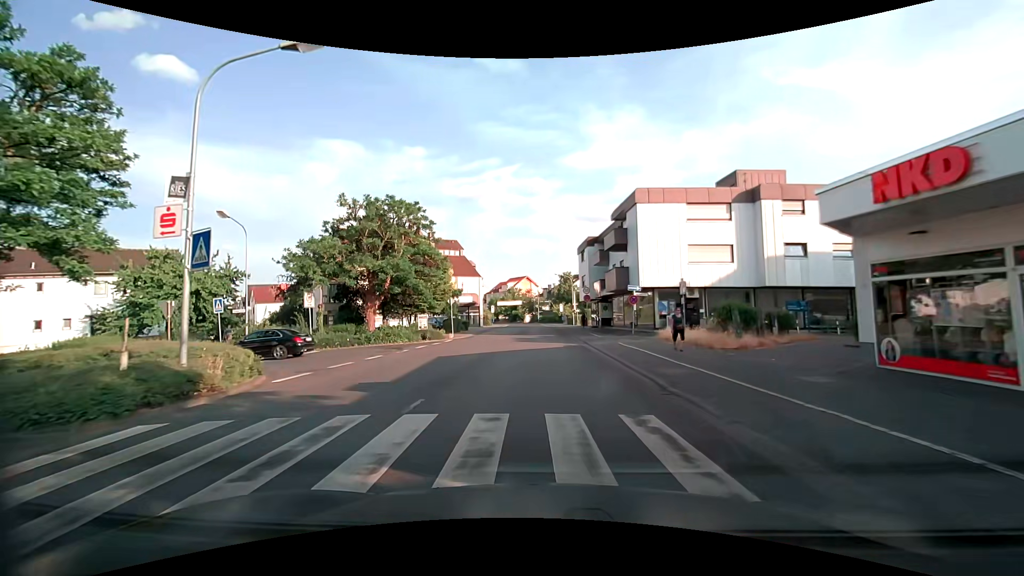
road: tertiary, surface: asphalt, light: Day
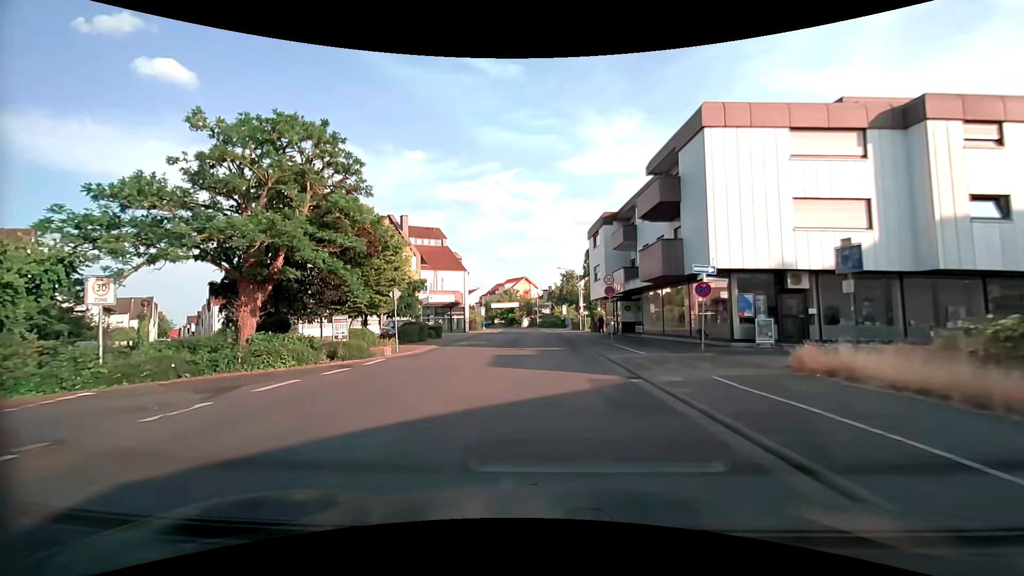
(0.0, +14.0) m; 0°
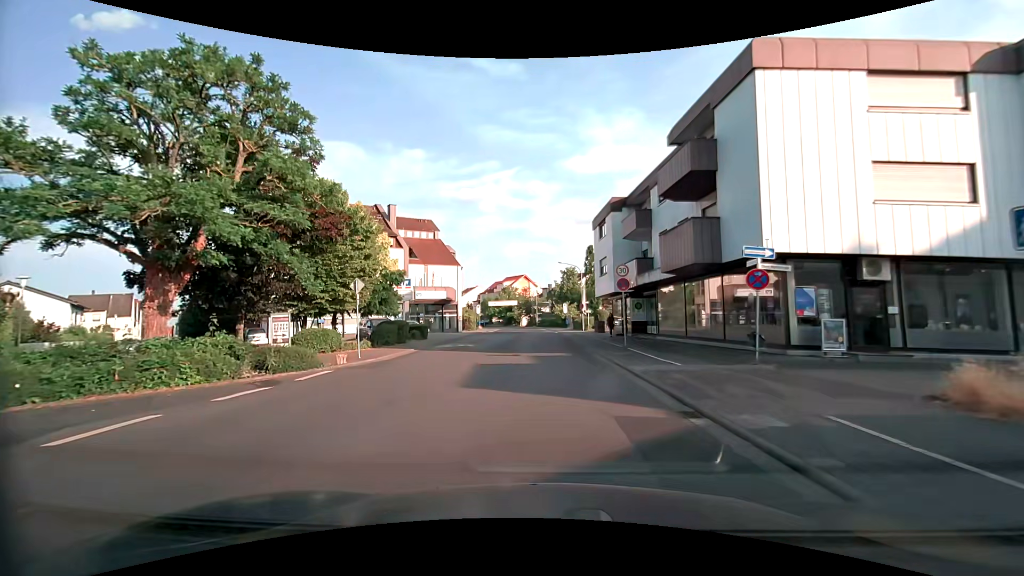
(0.0, +4.6) m; 0°
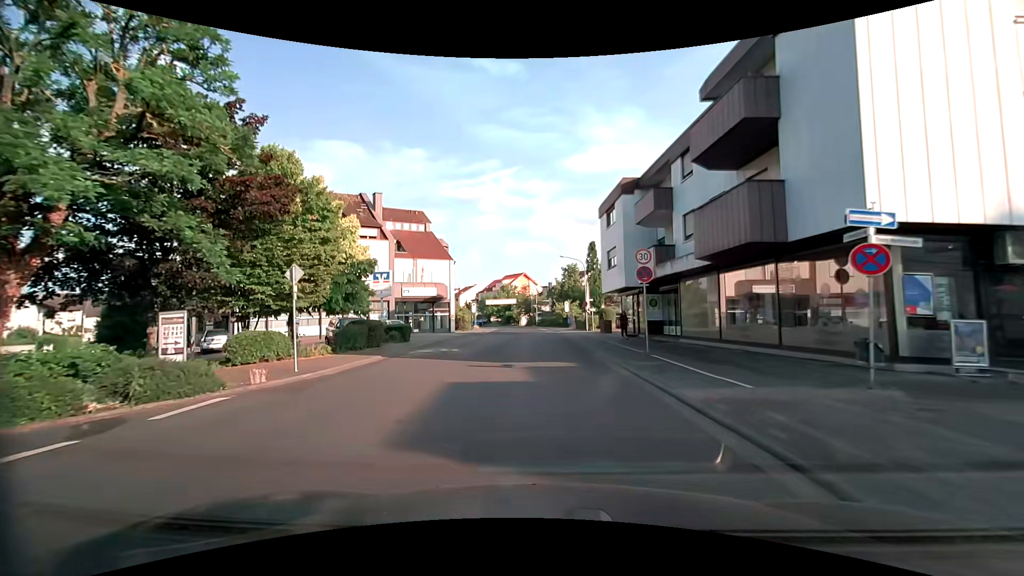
(0.0, +4.7) m; 0°
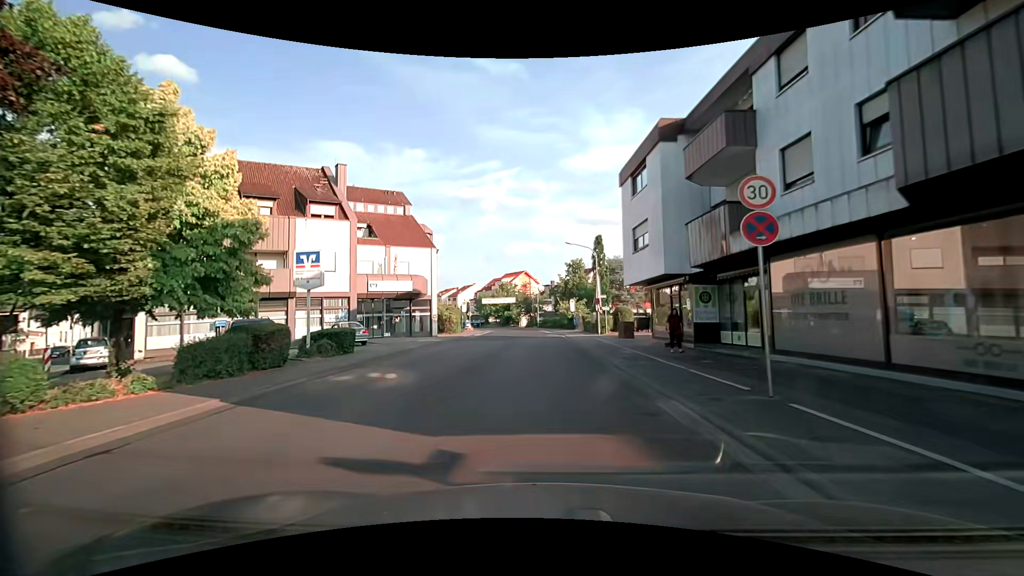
(-0.1, +9.3) m; -1°
